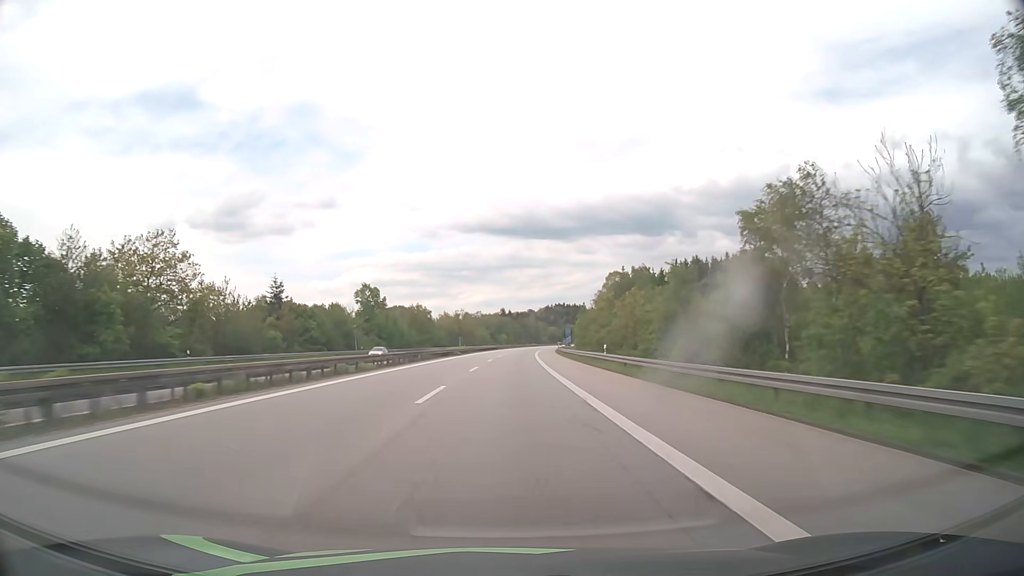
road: motorway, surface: asphalt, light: Day
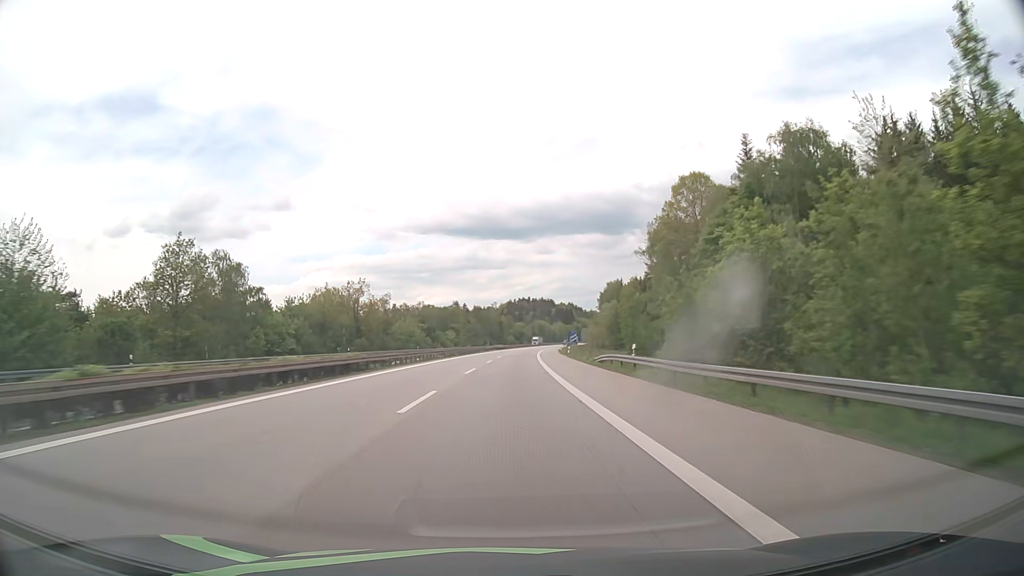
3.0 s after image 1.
(+3.3, +111.1) m; +3°
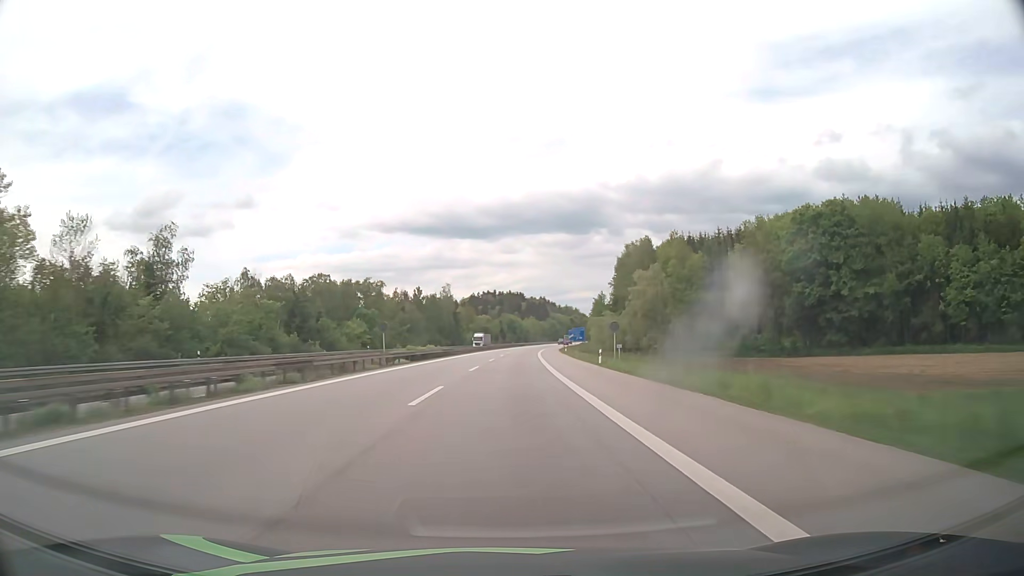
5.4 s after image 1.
(+2.2, +89.0) m; +3°
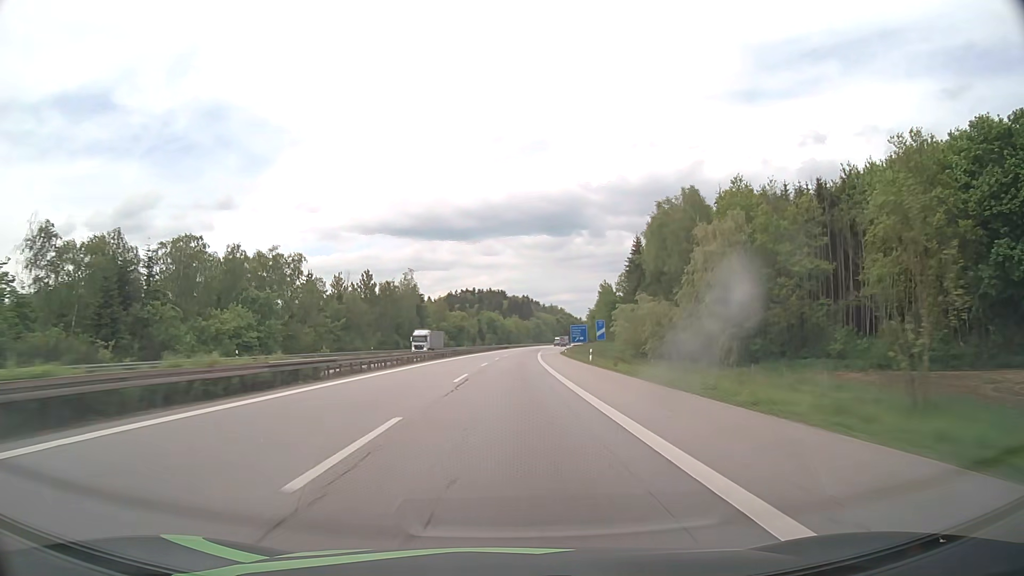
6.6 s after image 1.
(+0.5, +44.5) m; +2°
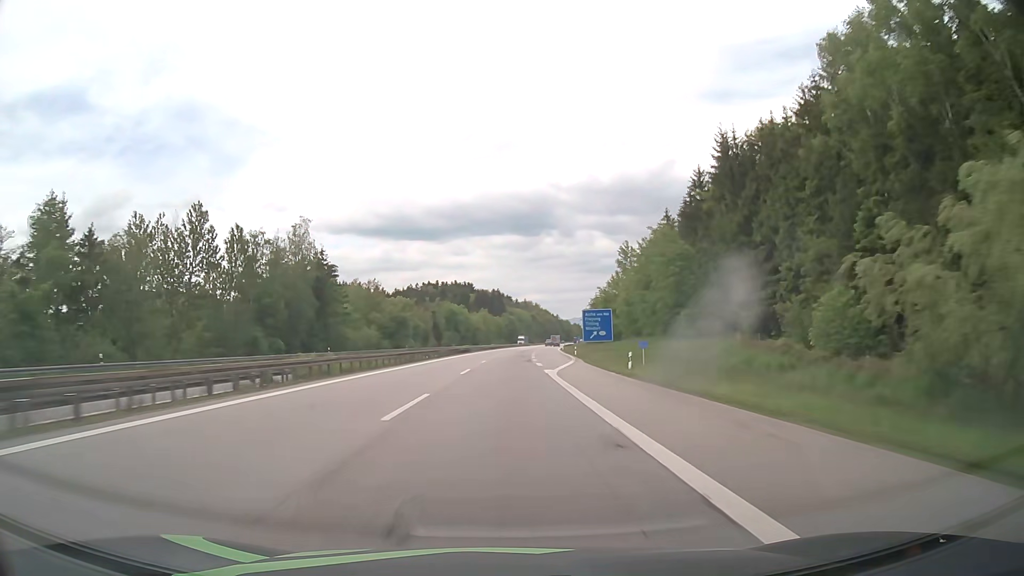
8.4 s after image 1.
(+1.4, +66.7) m; +3°
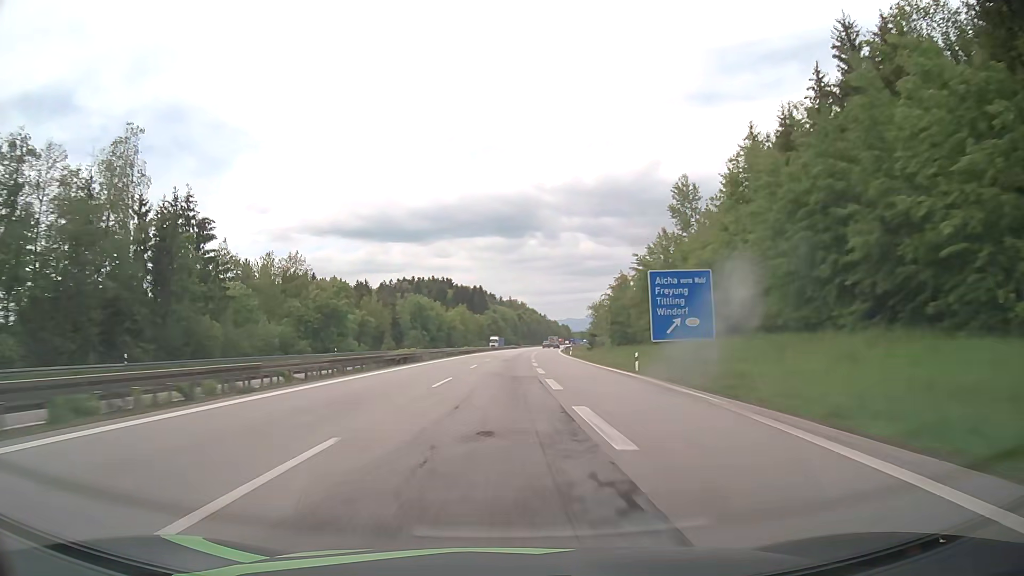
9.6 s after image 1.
(+0.6, +44.4) m; +2°
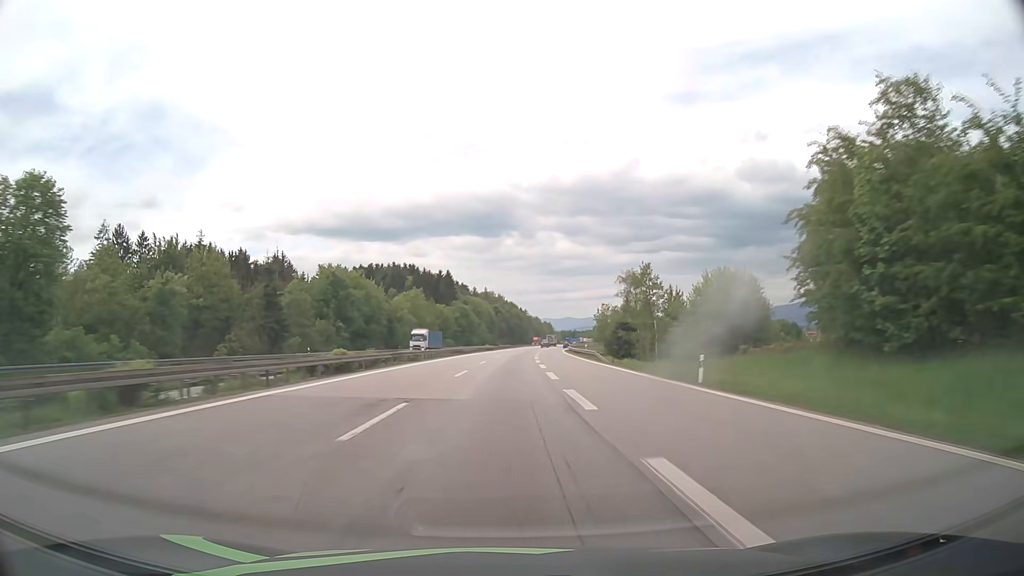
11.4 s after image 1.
(+0.8, +66.6) m; +2°
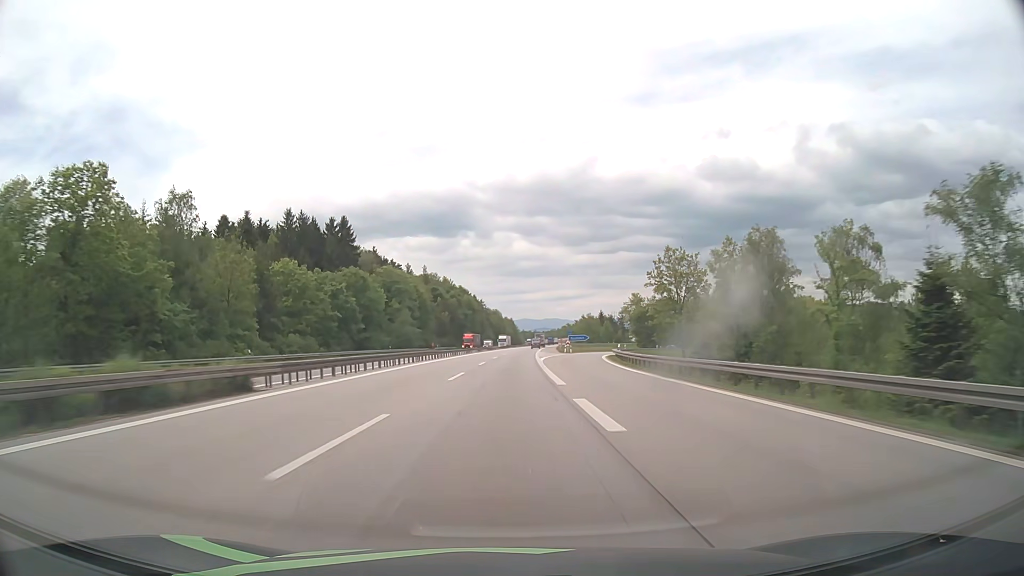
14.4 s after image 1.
(+3.6, +111.1) m; +3°
(0, +10) (0, +20) (0, +30) (0, +40) (0, +50) (+1, +60) (+1, +70) (+1, +80) (+1, +90) (+2, +100) m
